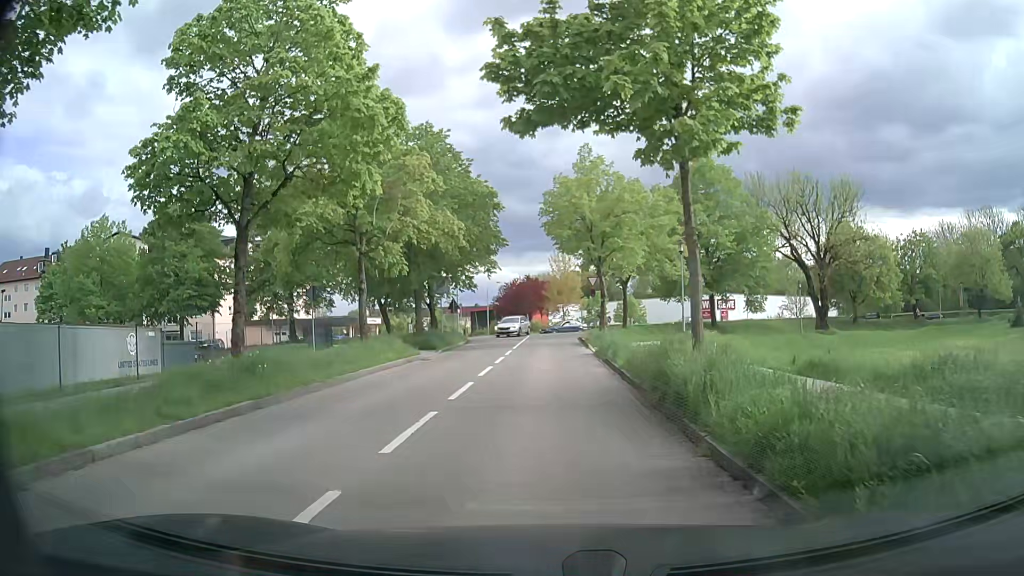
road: residential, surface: asphalt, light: Day
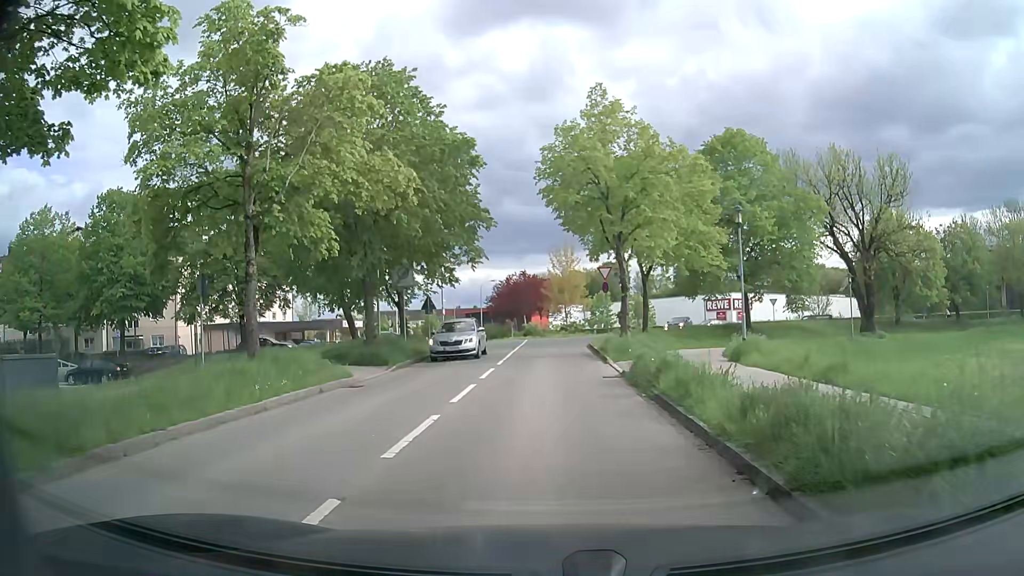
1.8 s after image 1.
(0.0, +9.3) m; 0°
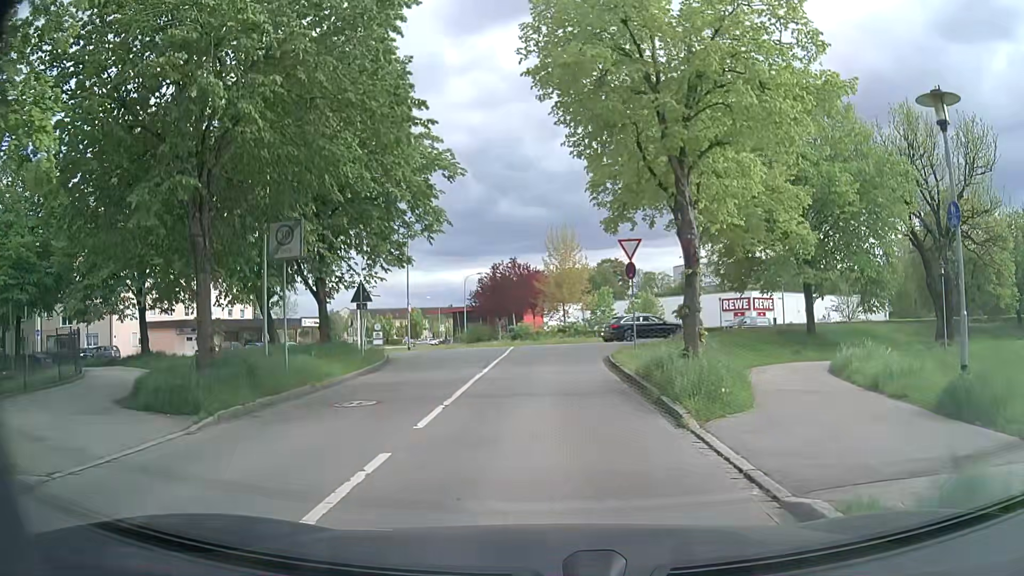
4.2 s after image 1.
(0.0, +12.0) m; +1°
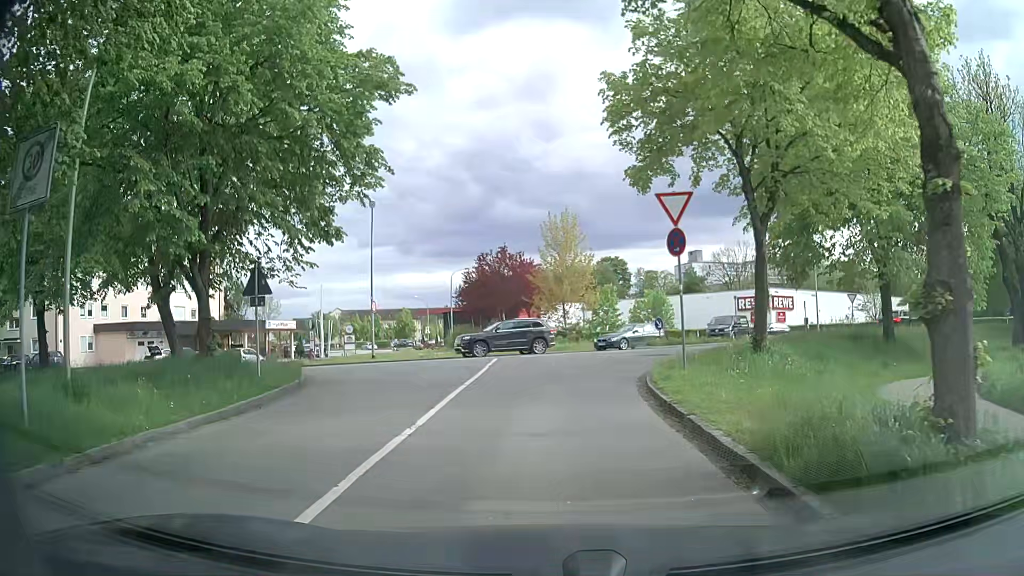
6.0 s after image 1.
(-0.1, +8.4) m; 0°
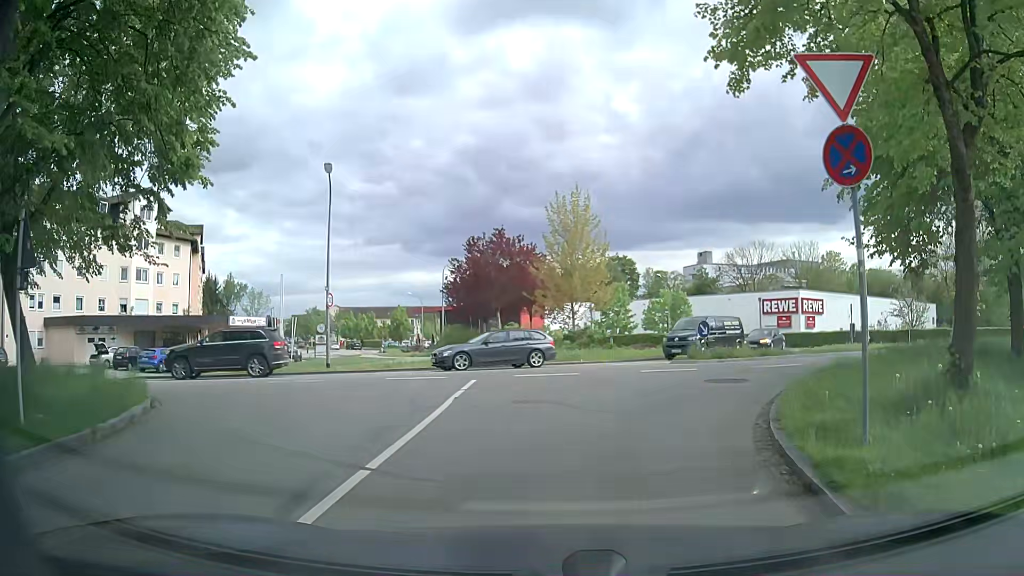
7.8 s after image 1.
(-0.1, +8.0) m; -2°
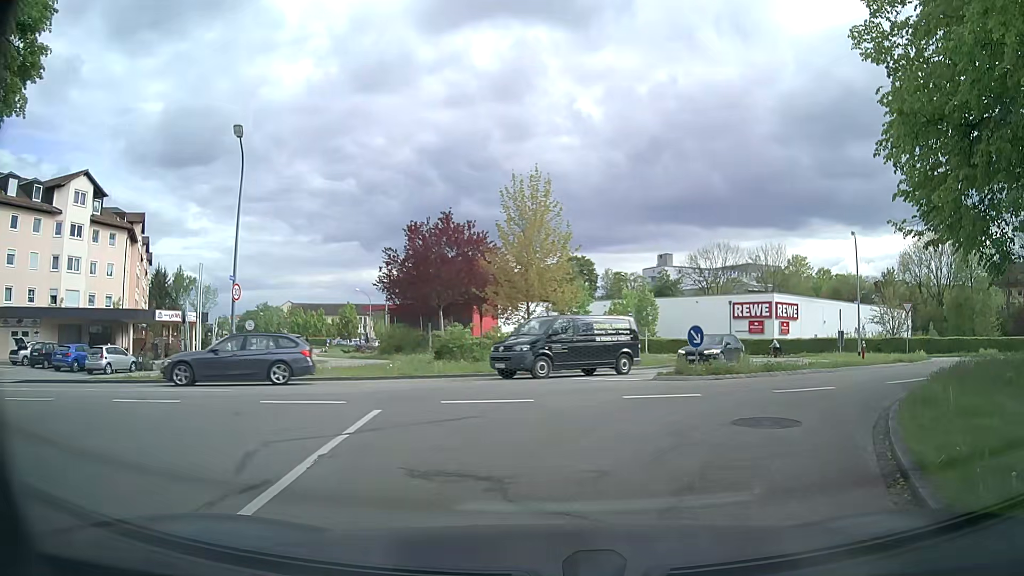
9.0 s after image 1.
(+0.2, +5.0) m; +4°
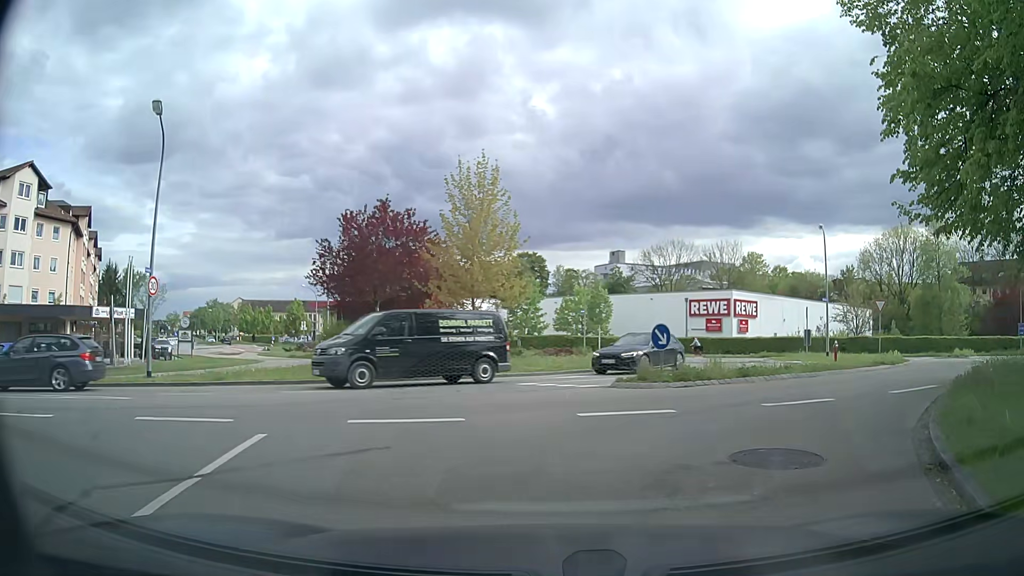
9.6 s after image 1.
(+0.1, +2.4) m; +4°
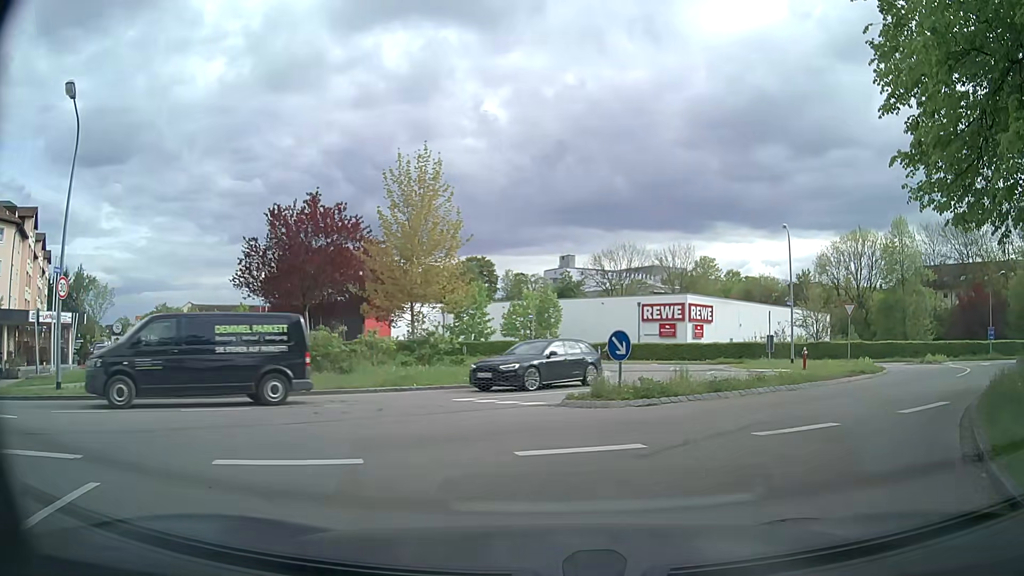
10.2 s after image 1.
(+0.1, +2.3) m; +3°
(+3, +9) (+10, +17) (+16, +25) (+20, +34) (+19, +43) (+12, +50) (+3, +55) (-6, +59) (-15, +64) (-23, +69) m
